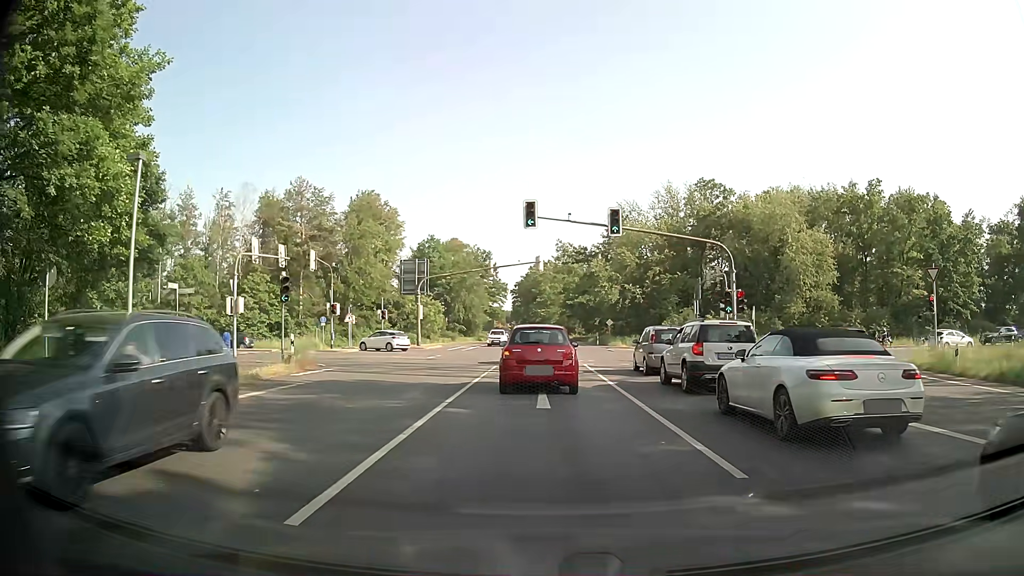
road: primary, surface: asphalt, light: Day
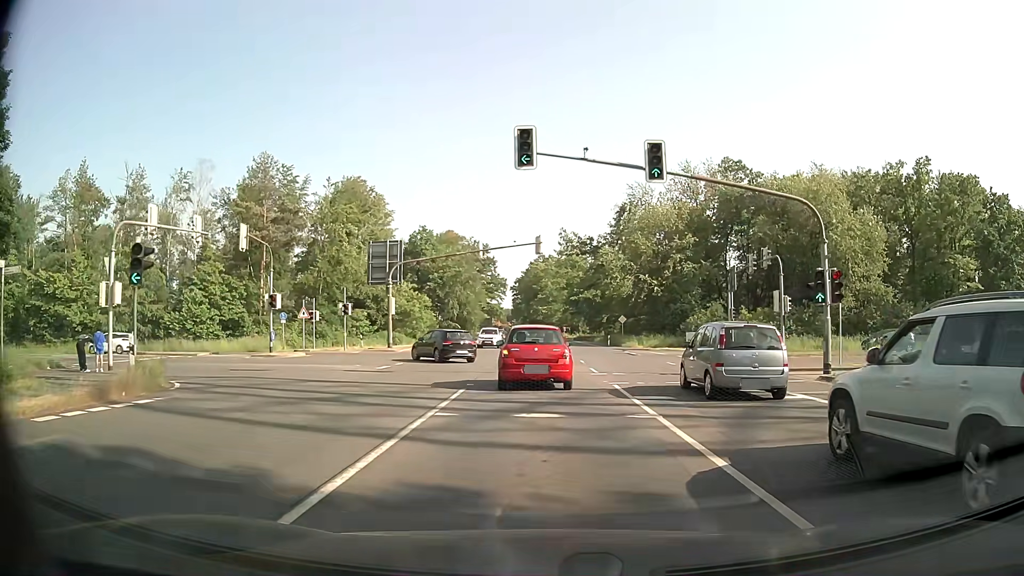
(-0.1, +11.5) m; 0°
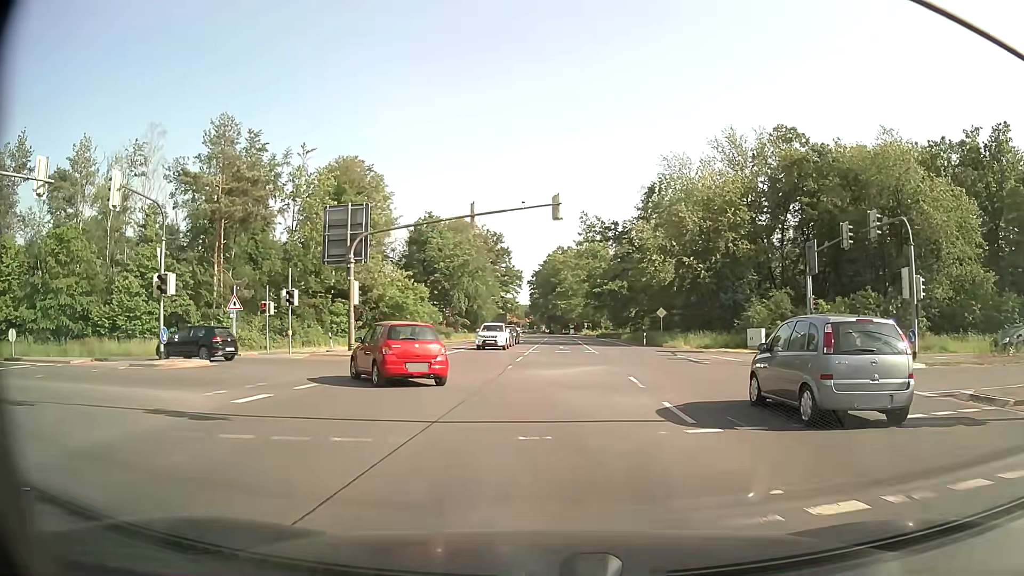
(-0.1, +13.0) m; -2°
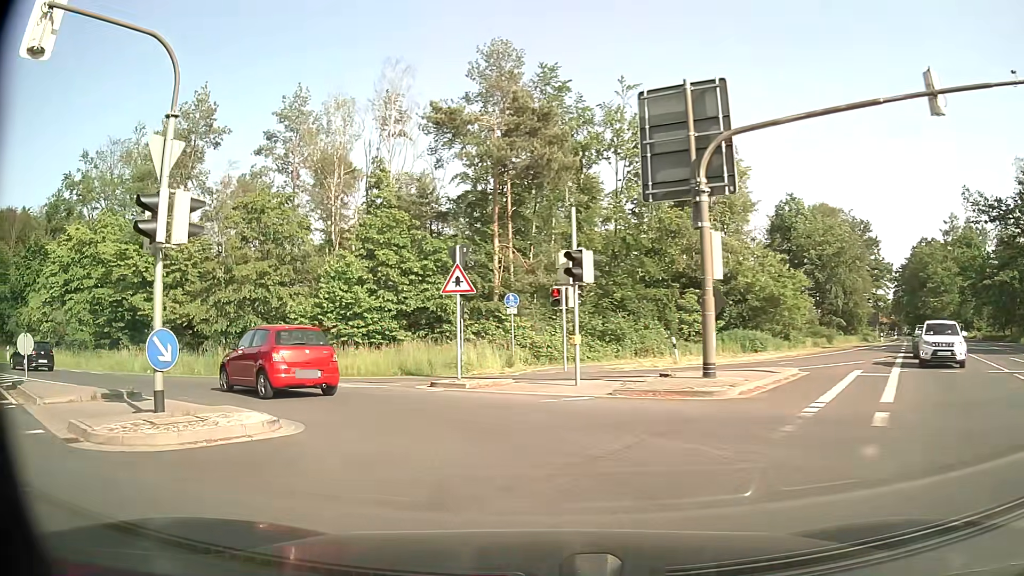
(-3.9, +17.1) m; -30°
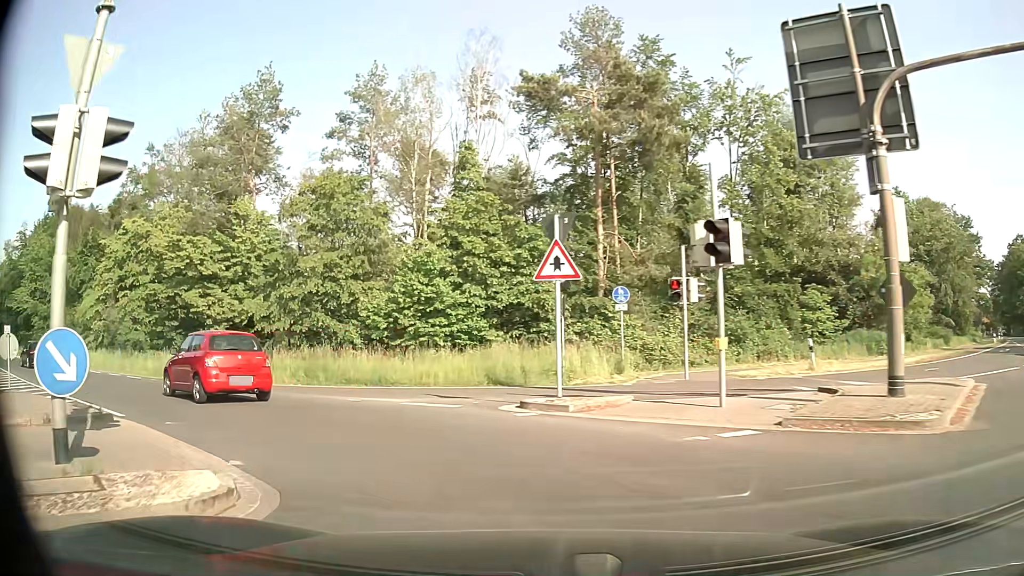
(-0.3, +4.4) m; -8°
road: secondary
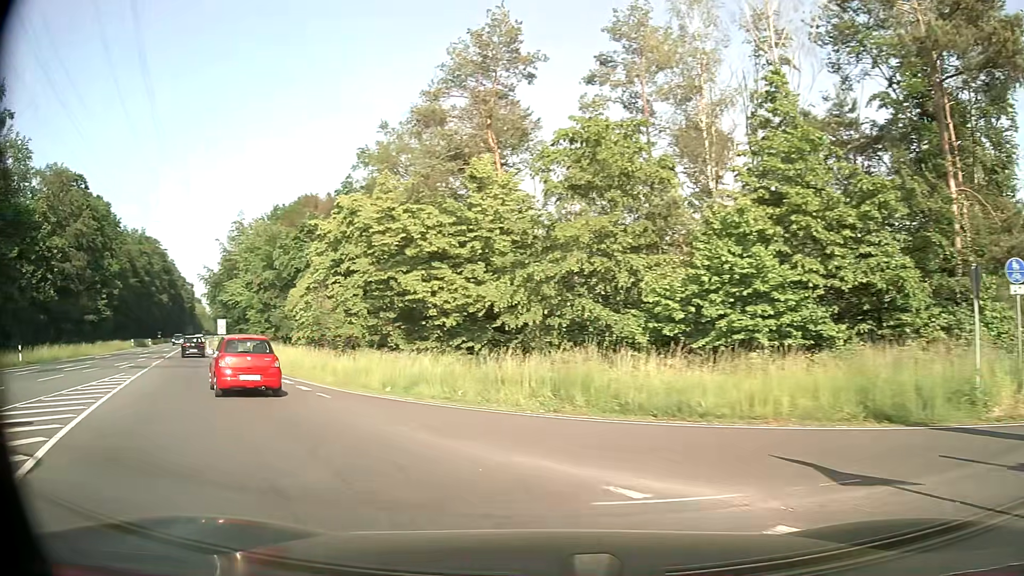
(-1.7, +8.6) m; -24°
(-2, +10) (-8, +18) (-13, +26) (-19, +35) (-24, +43) (-30, +52) (-35, +60) (-40, +69) (-45, +77) (-50, +86) m
